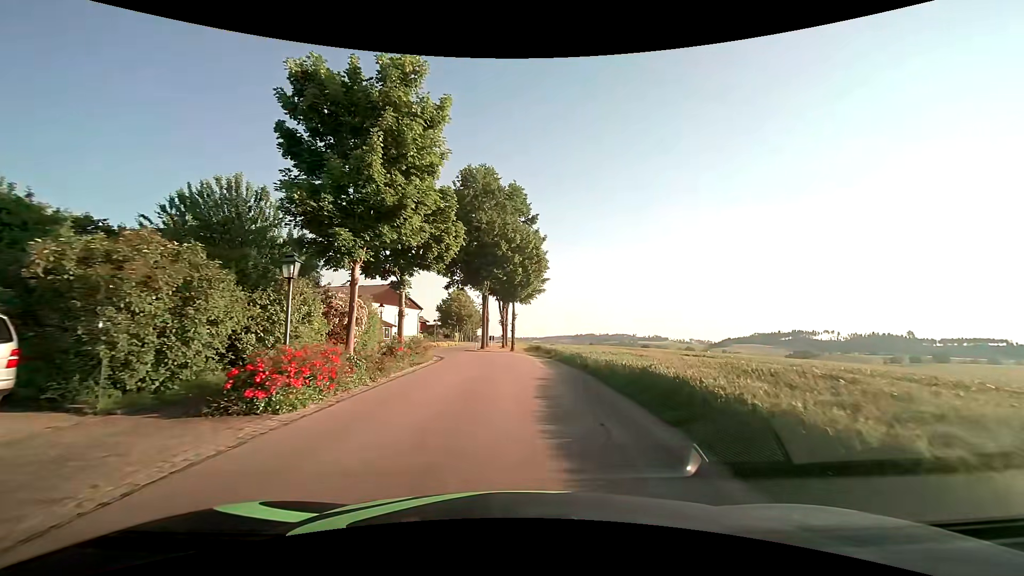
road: tertiary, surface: asphalt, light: Day
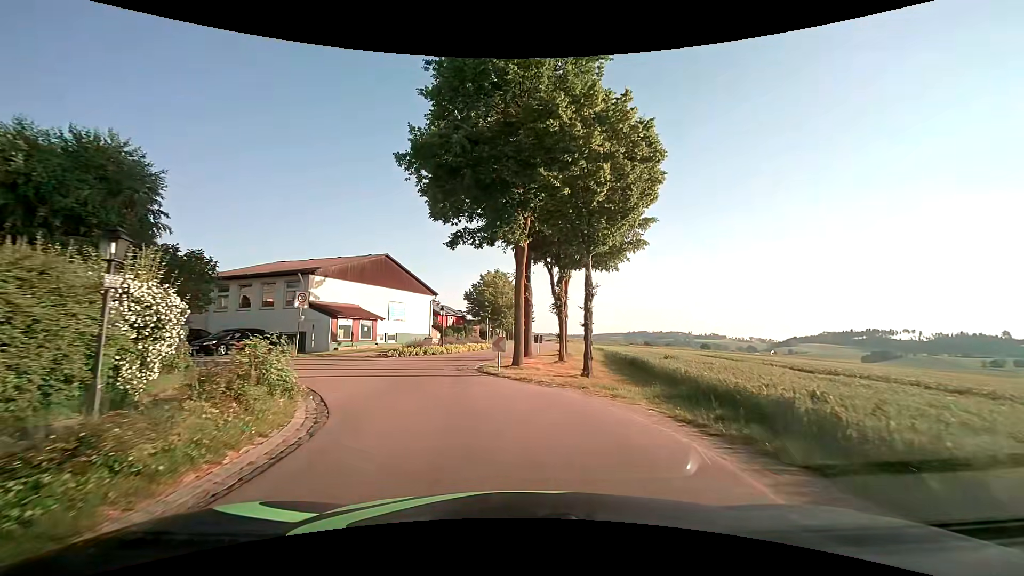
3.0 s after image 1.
(-1.0, +22.6) m; -6°
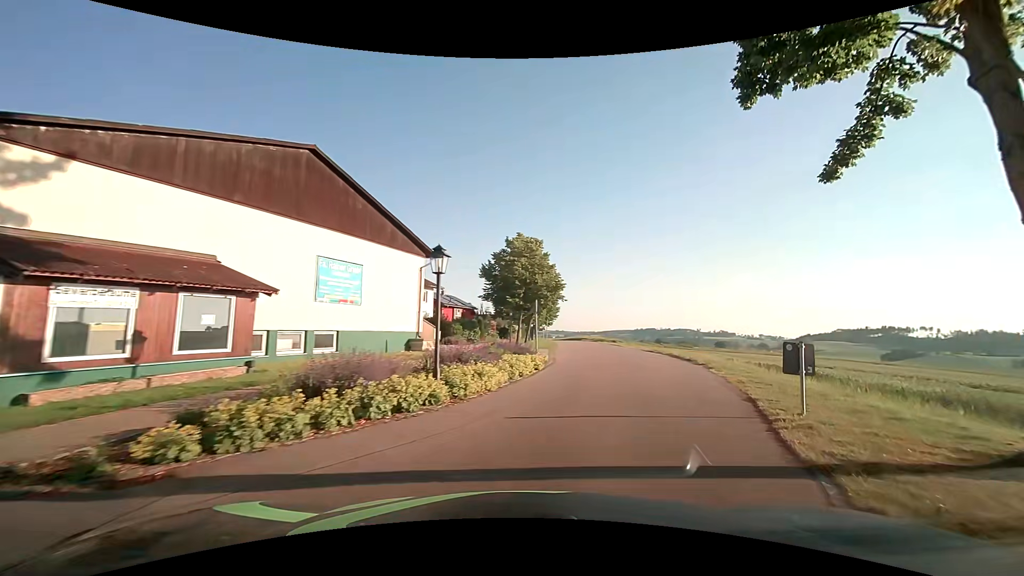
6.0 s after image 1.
(-3.3, +22.4) m; -2°
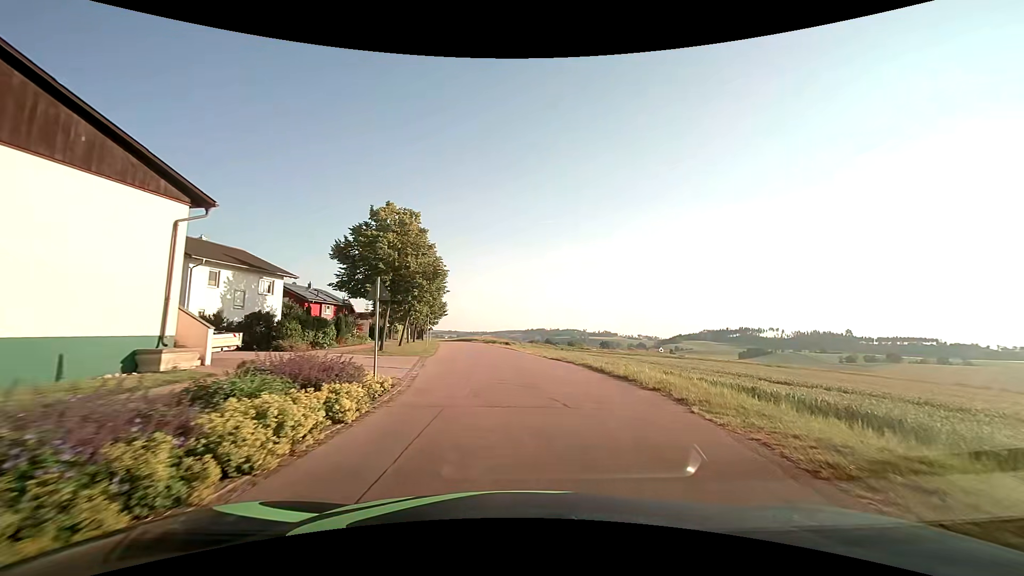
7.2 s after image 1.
(+1.4, +8.8) m; +13°
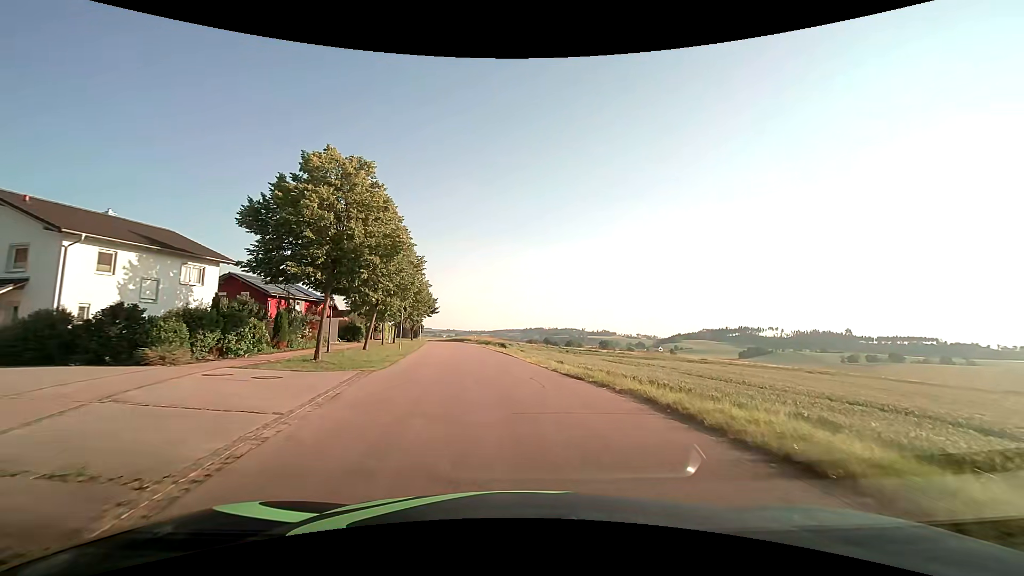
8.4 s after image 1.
(+0.1, +8.9) m; +1°
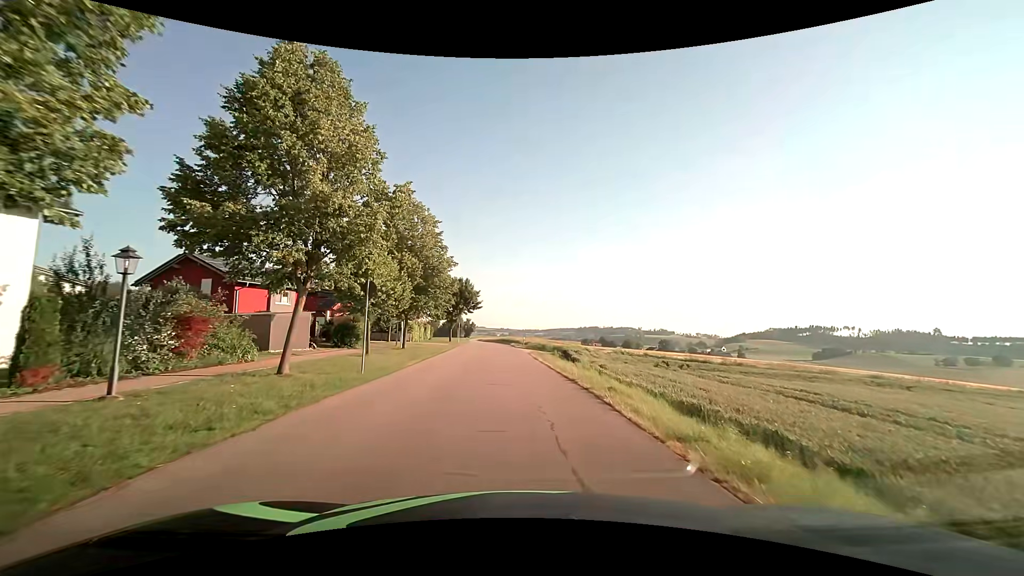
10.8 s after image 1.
(-0.8, +17.8) m; -6°
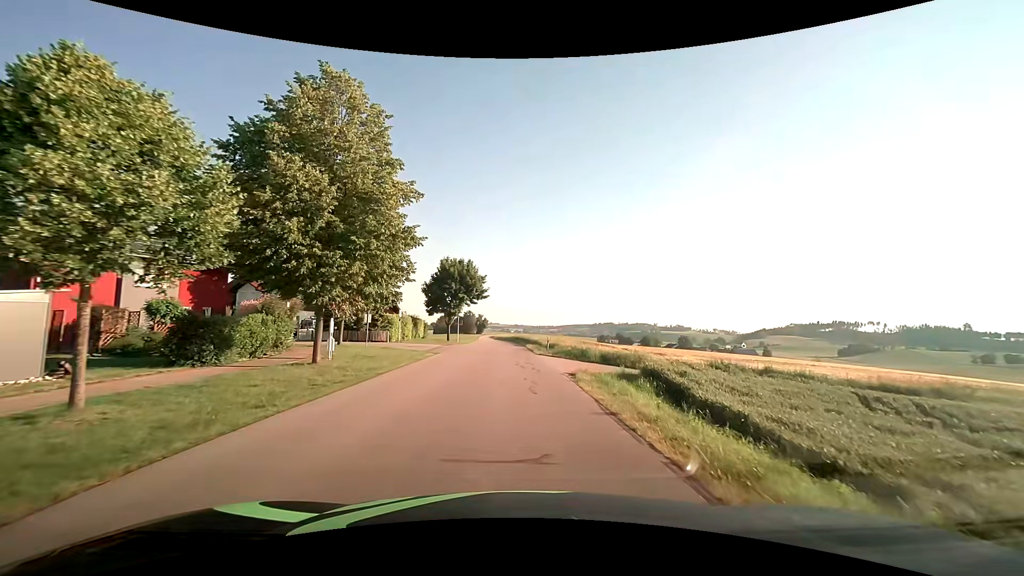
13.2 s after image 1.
(-0.5, +18.1) m; -2°
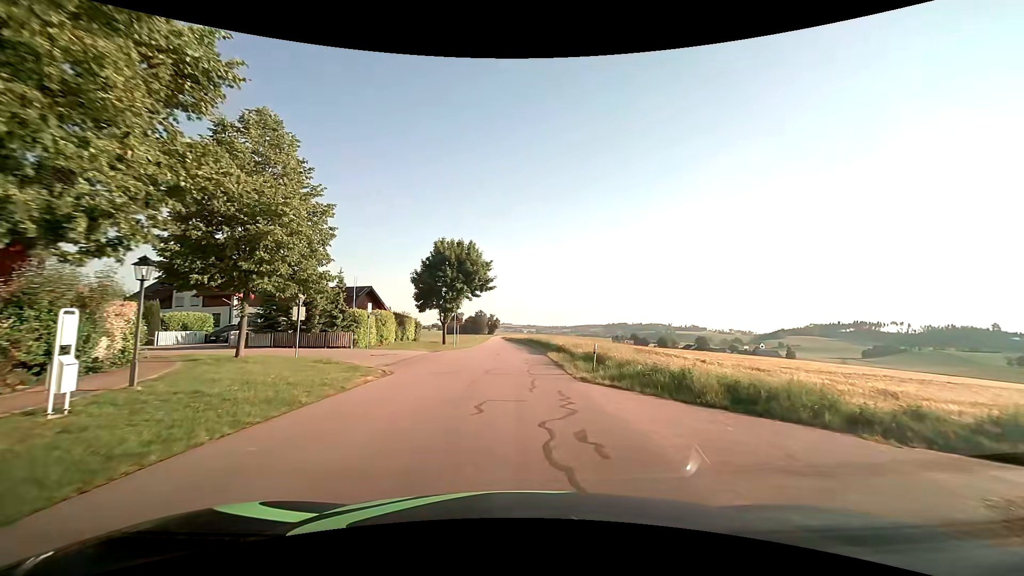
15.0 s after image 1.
(-0.2, +13.7) m; -2°
(0, +10) (0, +20) (0, +30) (0, +40) (-1, +50) (-1, +60) (-1, +70) (-1, +80) (-2, +90) (-2, +100) m
